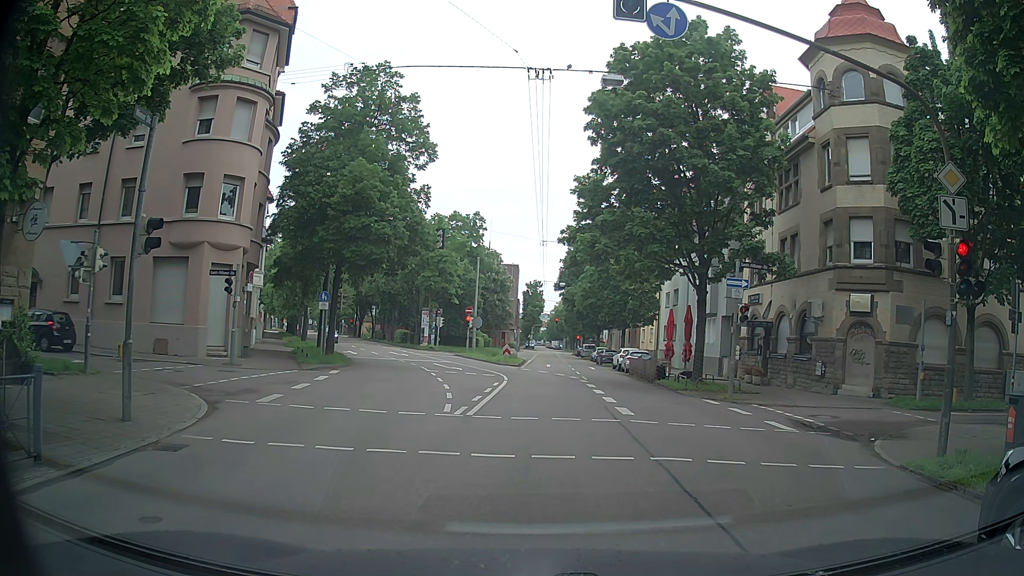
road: secondary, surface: asphalt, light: Day
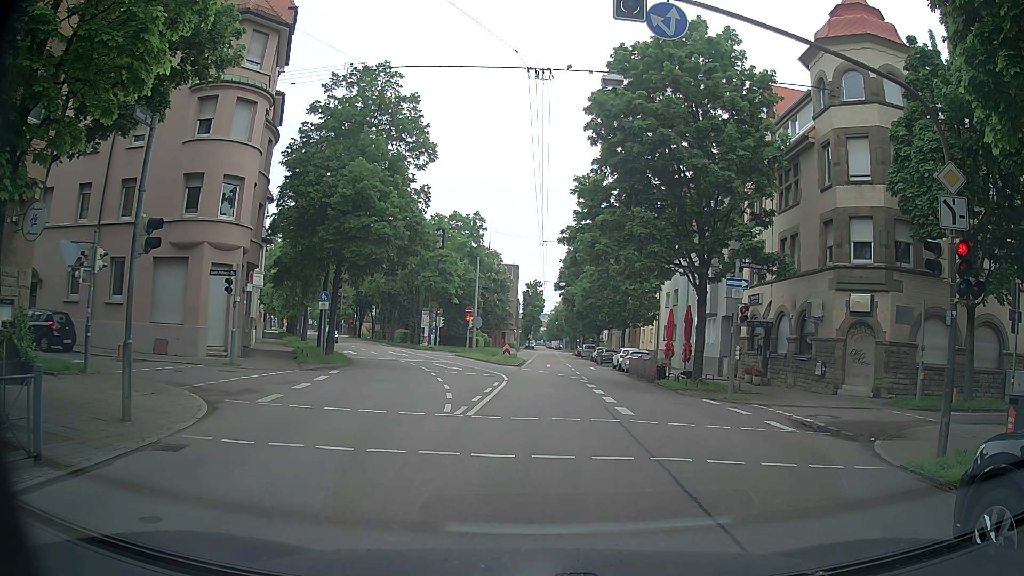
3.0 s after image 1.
(0.0, 0.0) m; 0°
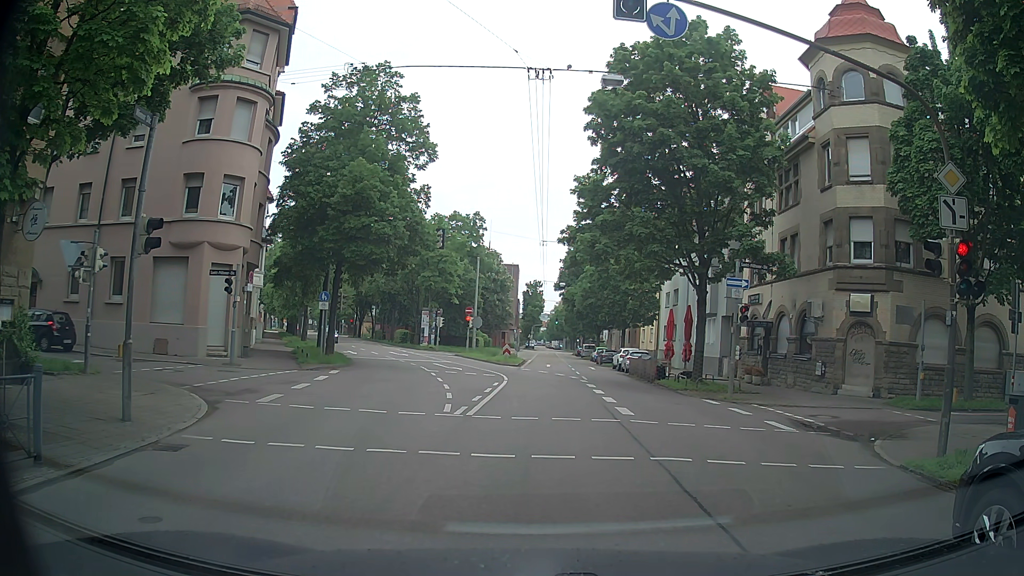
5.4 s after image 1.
(0.0, 0.0) m; 0°
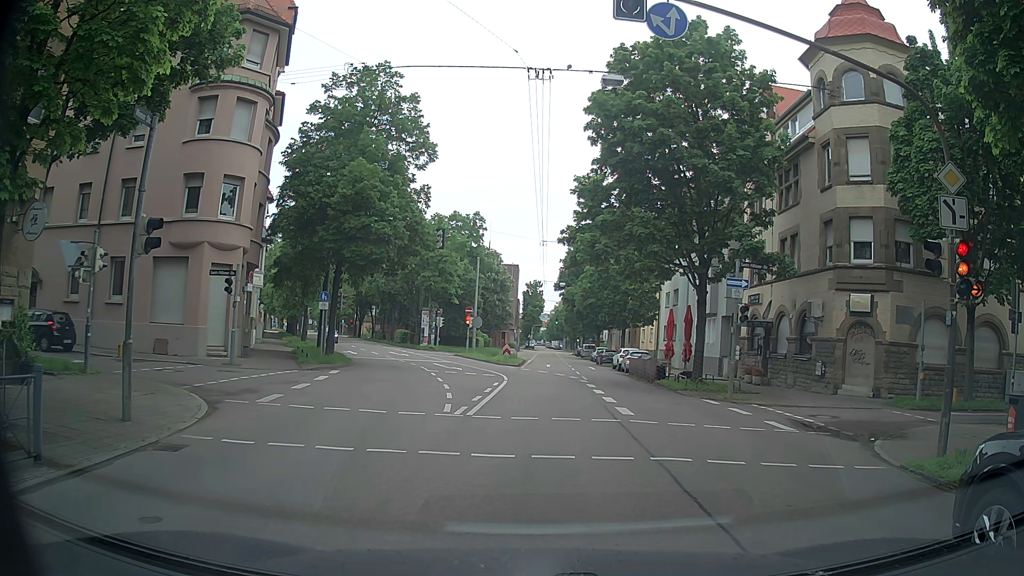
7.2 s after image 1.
(0.0, 0.0) m; 0°
